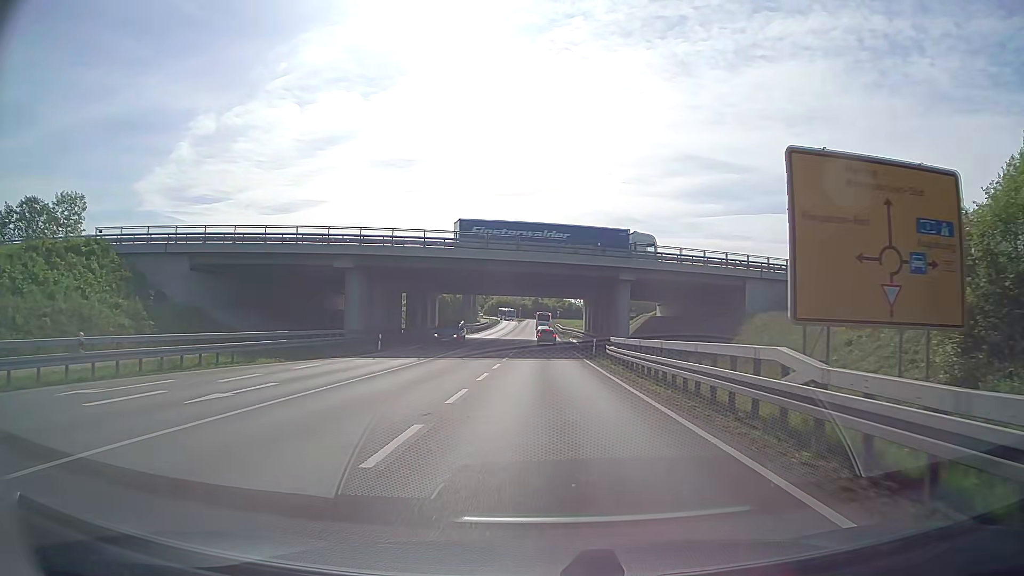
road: primary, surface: asphalt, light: Day
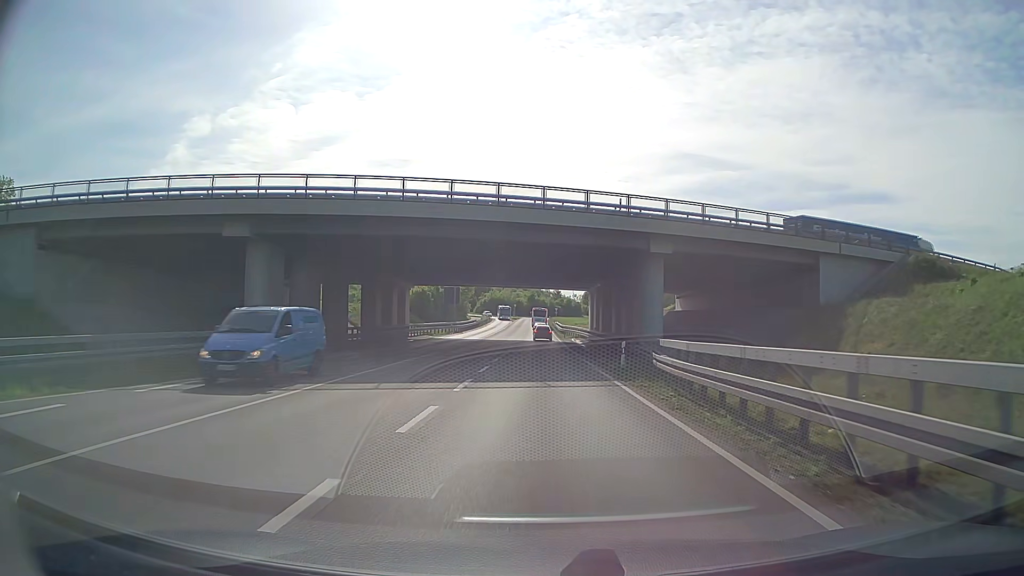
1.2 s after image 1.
(0.0, +15.8) m; 0°
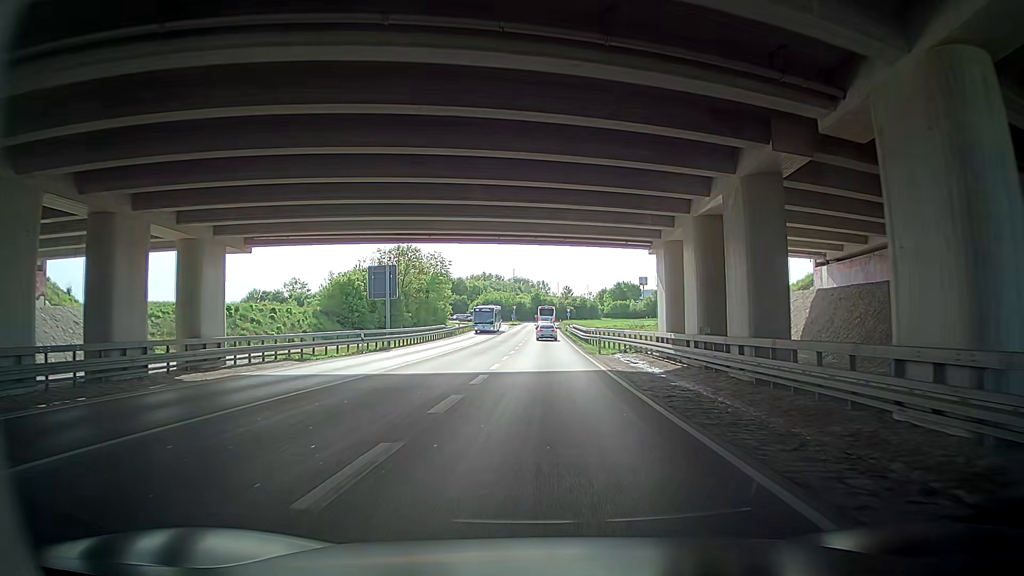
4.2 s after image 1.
(0.0, +40.2) m; -1°
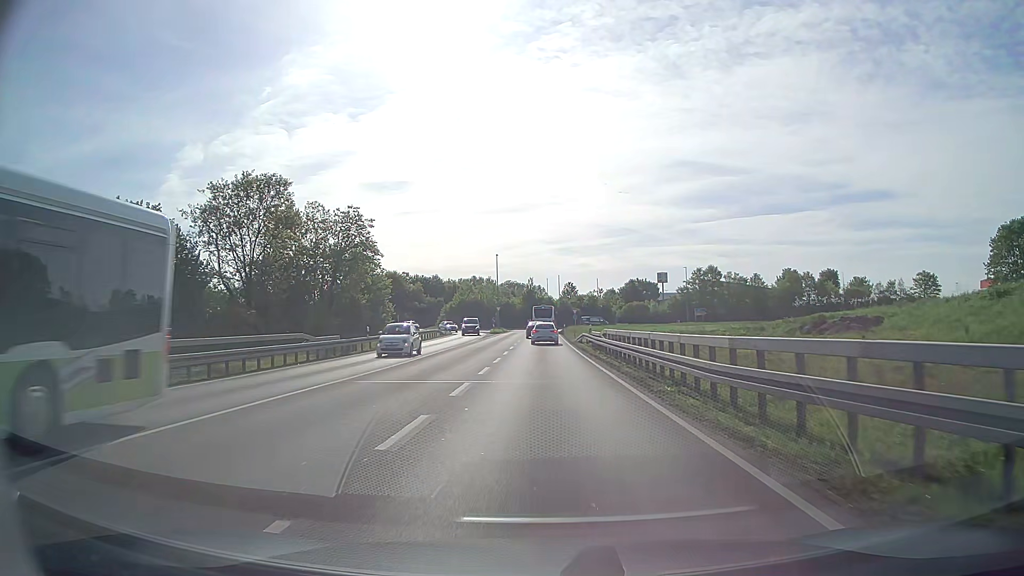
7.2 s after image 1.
(-0.2, +39.4) m; 0°
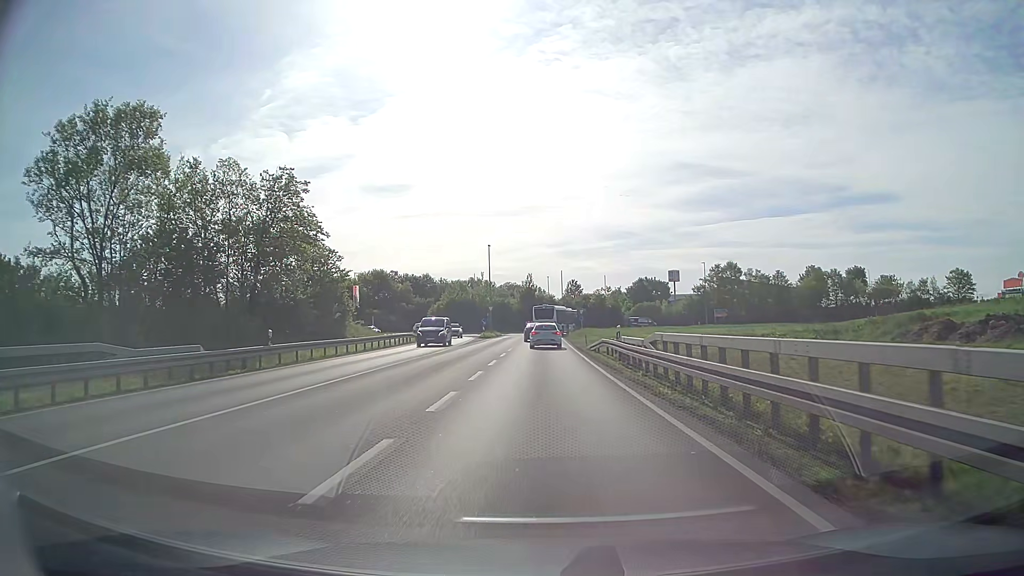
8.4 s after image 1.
(-0.1, +14.3) m; 0°
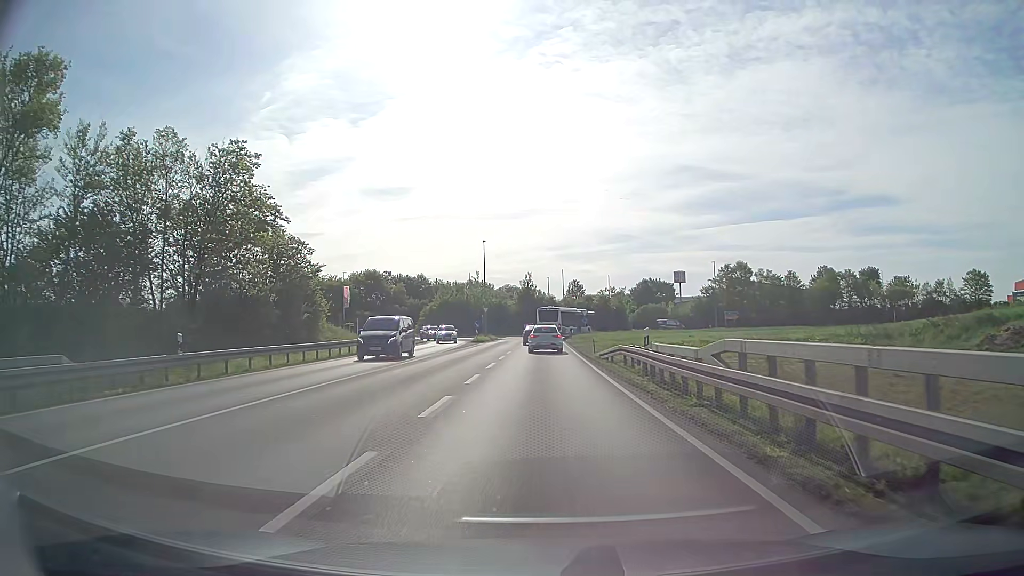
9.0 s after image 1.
(0.0, +6.7) m; 0°
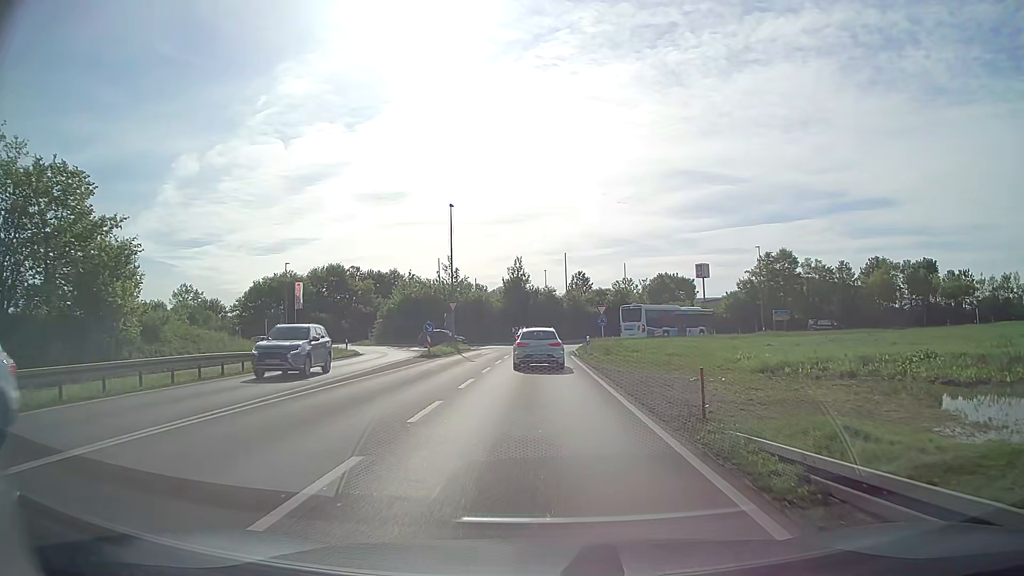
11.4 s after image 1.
(0.0, +24.1) m; 0°
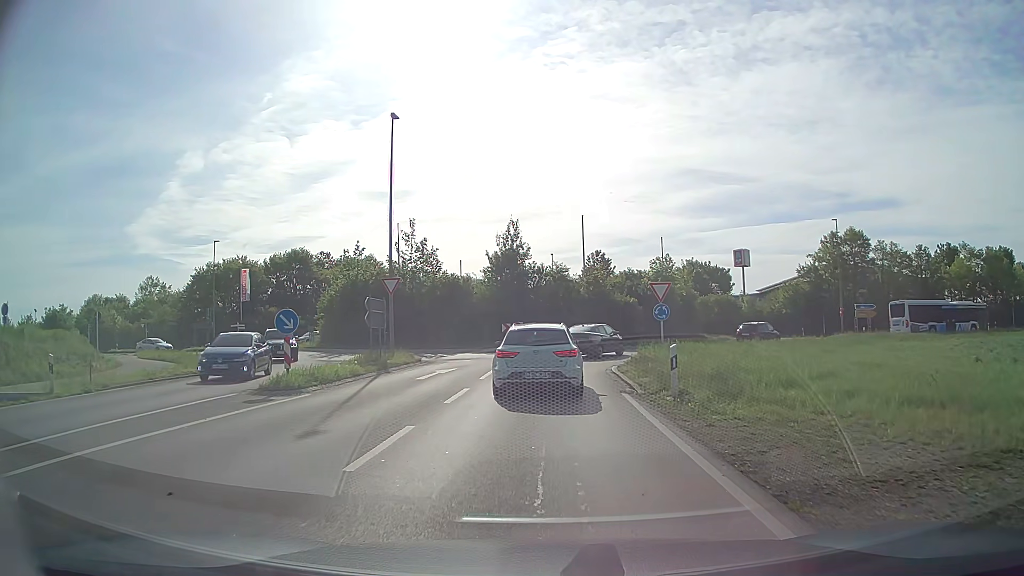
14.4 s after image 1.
(-0.1, +21.3) m; 0°
(0, +10) (0, +20) (+2, +30) (+9, +37) (+17, +44) (+24, +50) (+33, +54) (+43, +55) (+53, +54) (+63, +53) m
